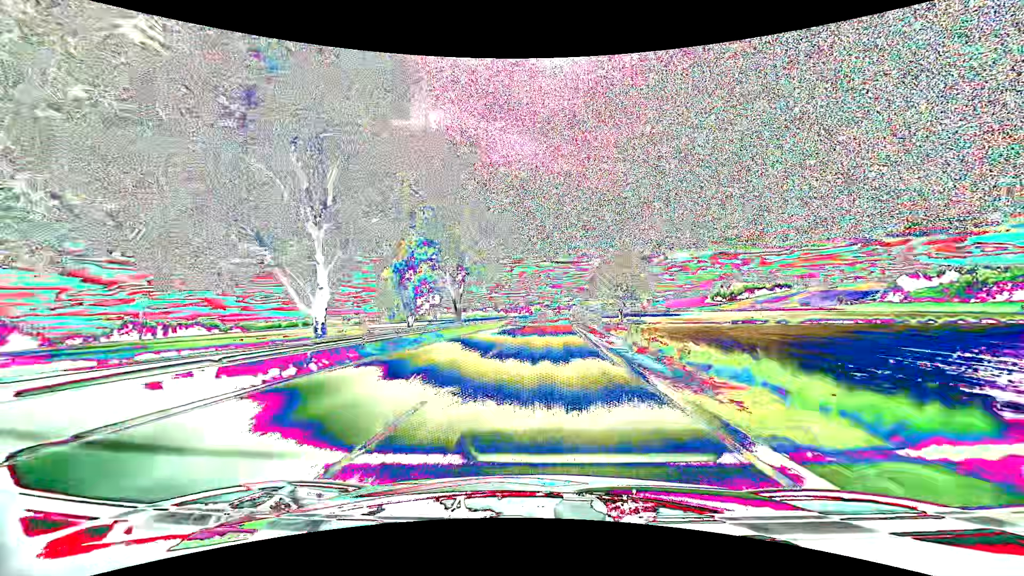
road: primary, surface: asphalt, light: Day
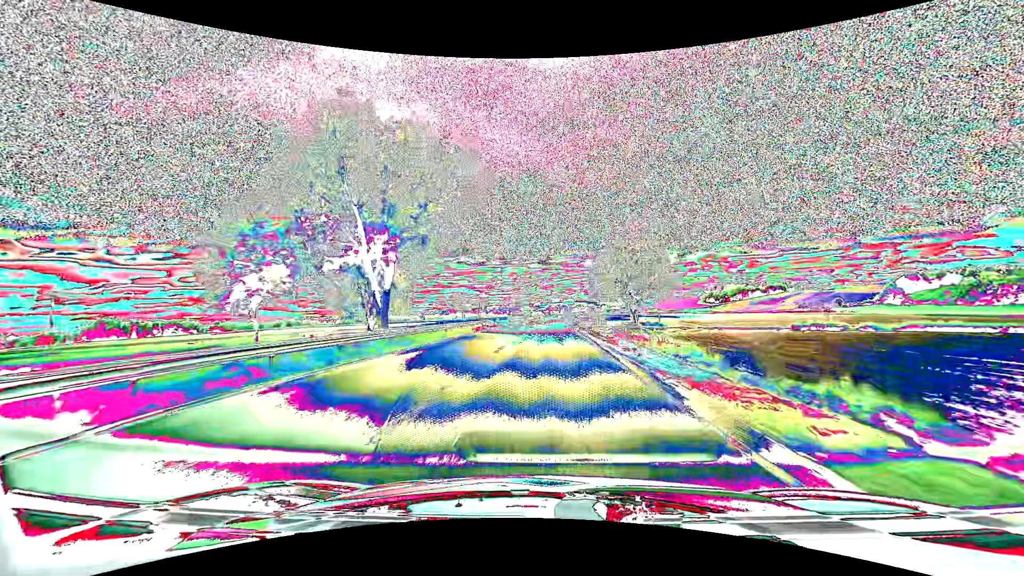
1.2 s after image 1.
(+0.2, +22.1) m; +1°
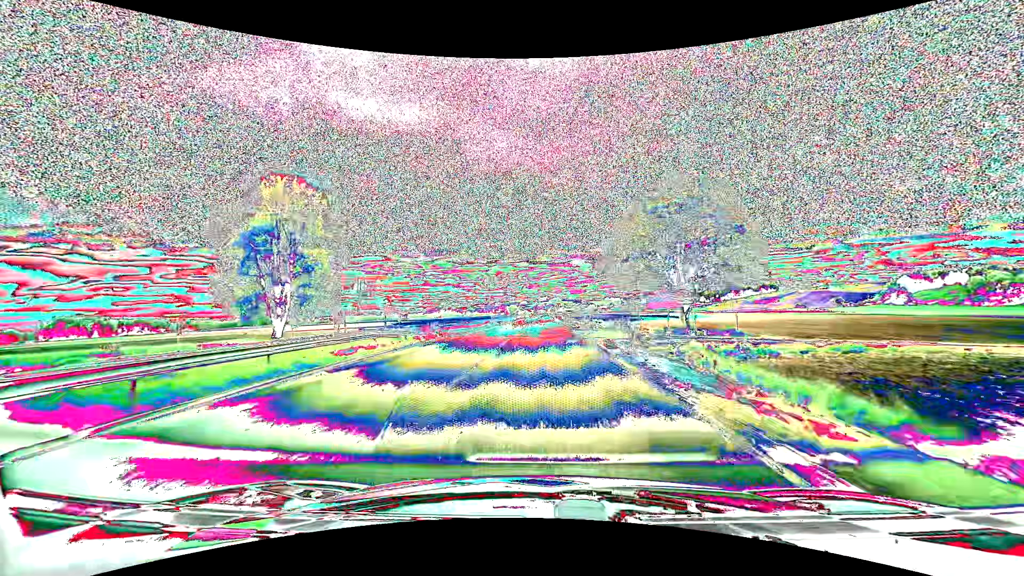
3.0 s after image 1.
(+0.4, +31.7) m; +1°
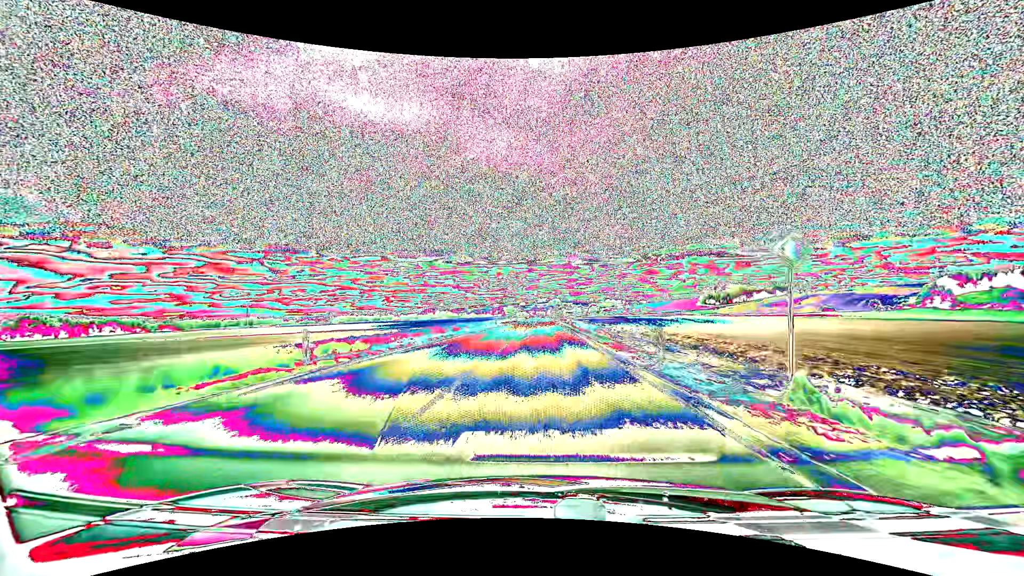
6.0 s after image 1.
(+0.3, +50.6) m; 0°
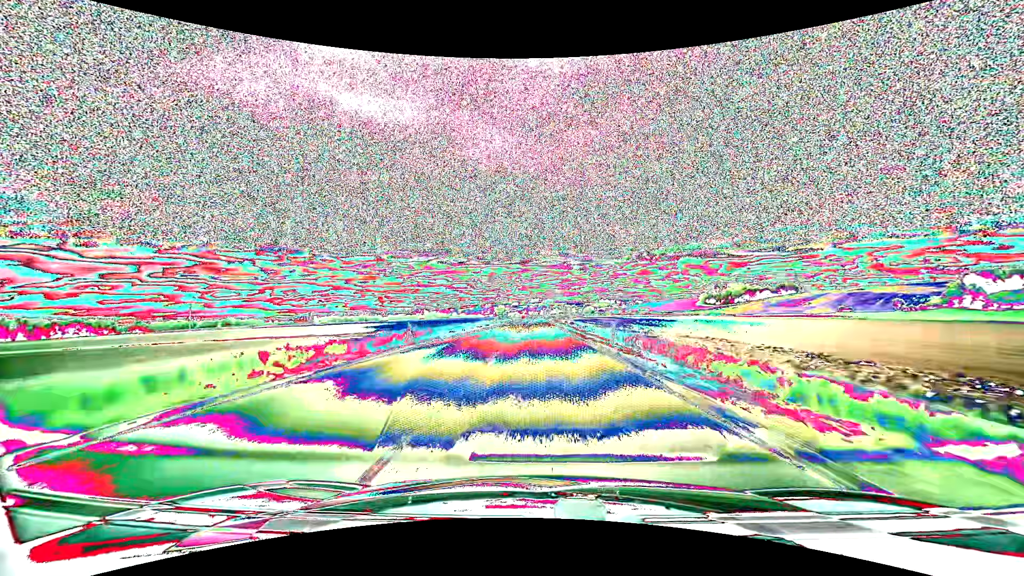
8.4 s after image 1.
(0.0, +40.4) m; +1°
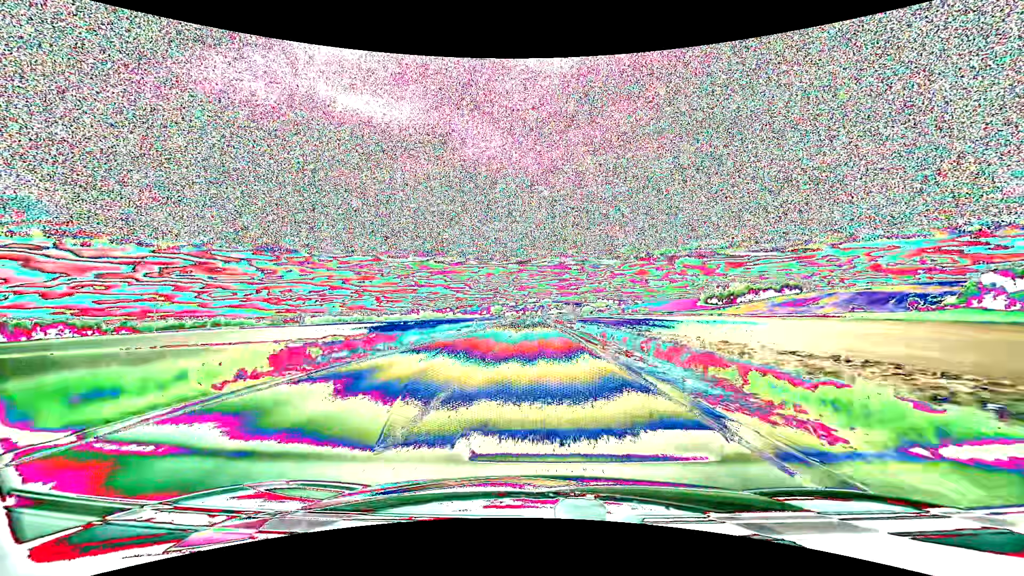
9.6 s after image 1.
(+0.1, +20.5) m; 0°
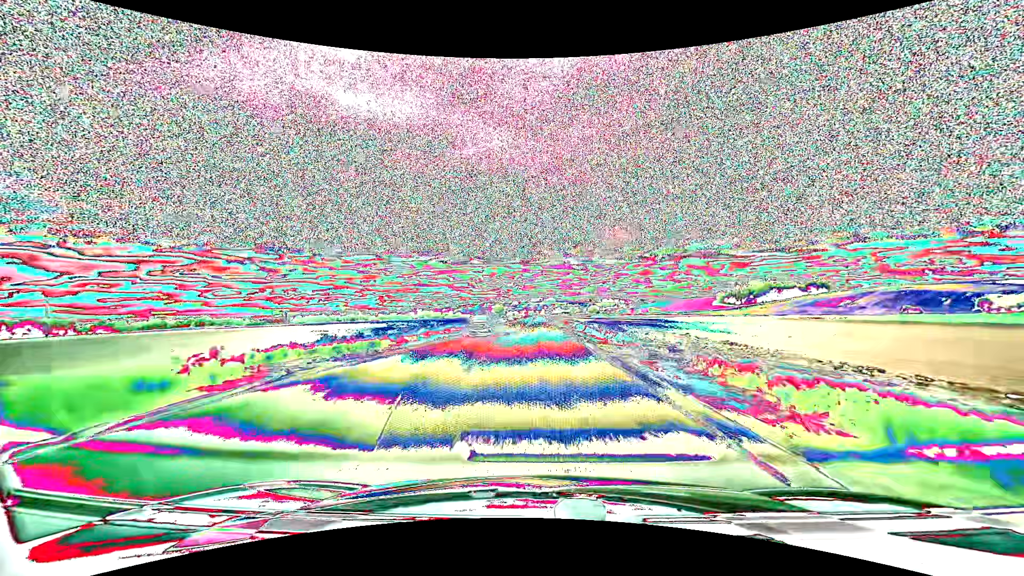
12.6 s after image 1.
(-0.2, +52.9) m; 0°
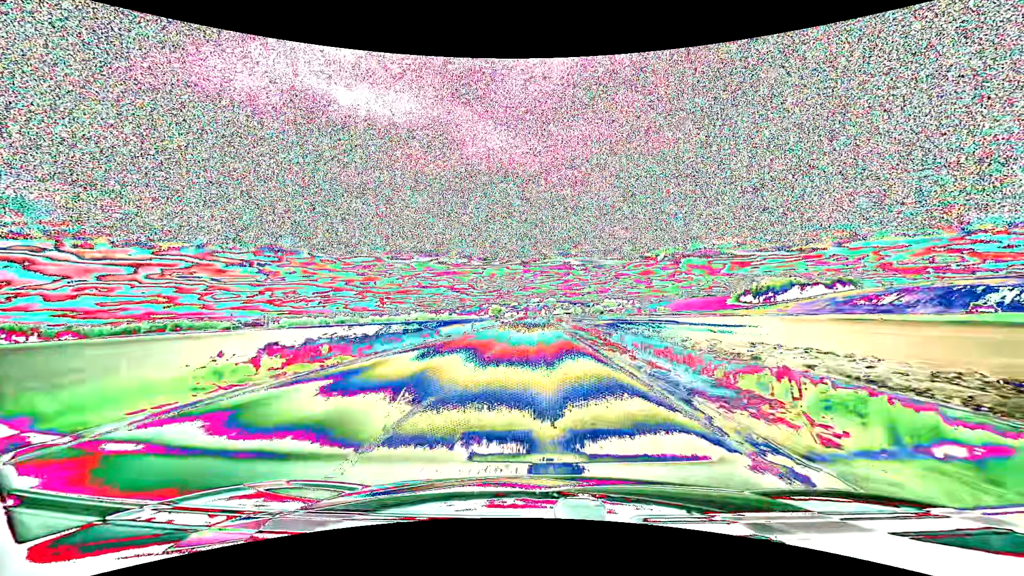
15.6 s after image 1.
(0.0, +55.0) m; 0°
(0, +10) (0, +20) (0, +30) (0, +40) (0, +50) (0, +60) (0, +70) (0, +80) (0, +90) (0, +100) m
